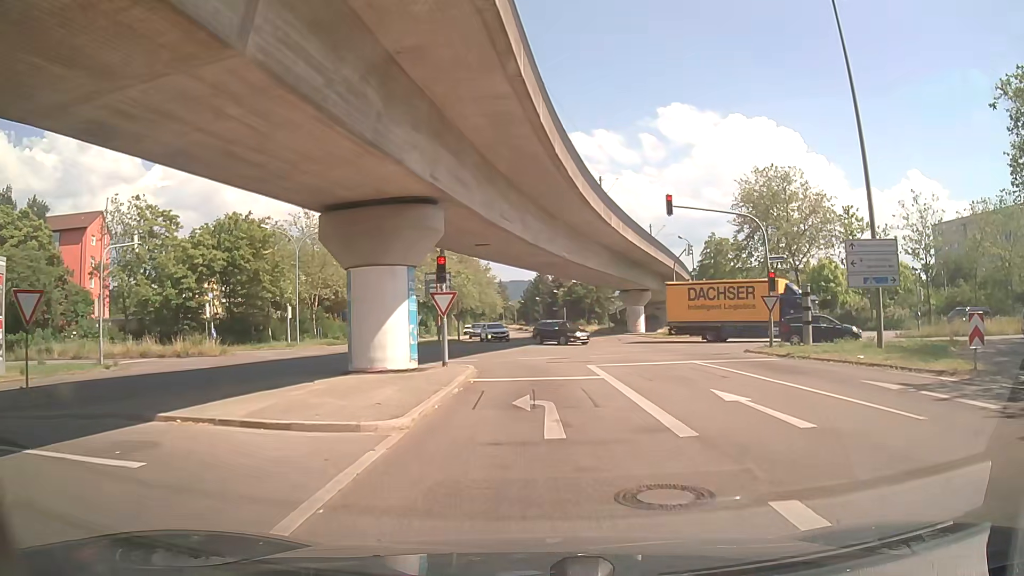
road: tertiary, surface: asphalt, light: Day
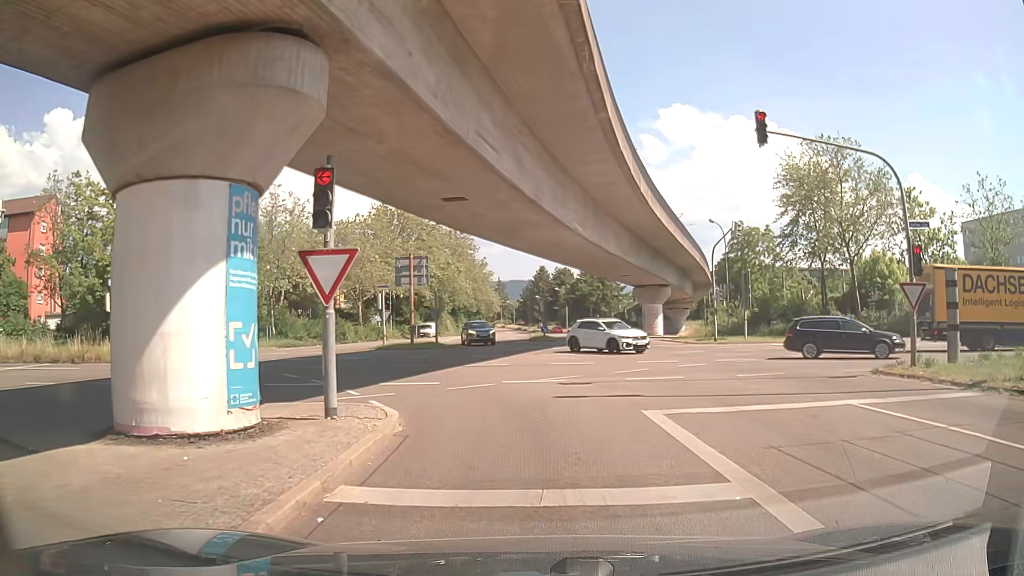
(-0.1, +10.9) m; -2°
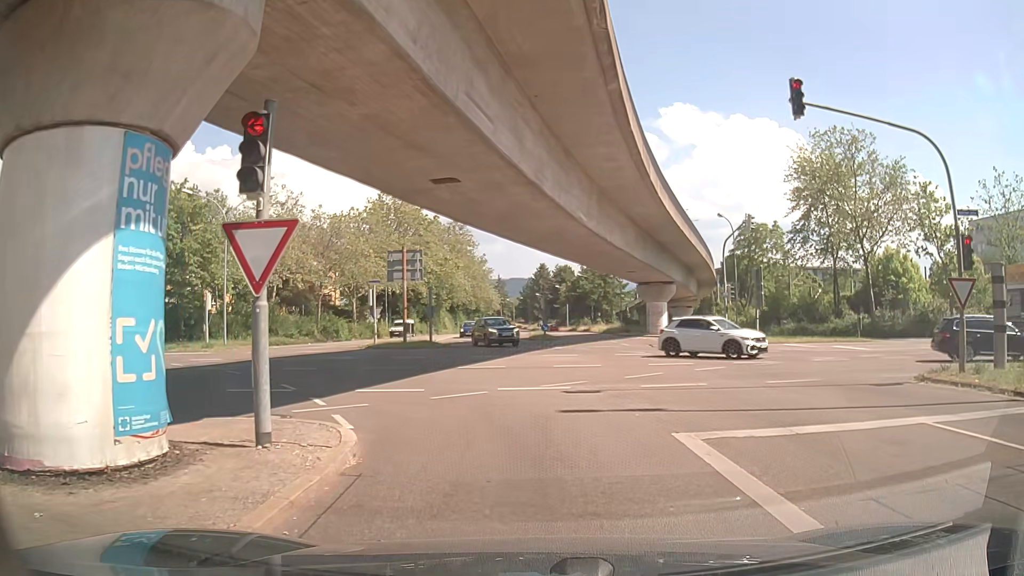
(0.0, +2.1) m; +2°
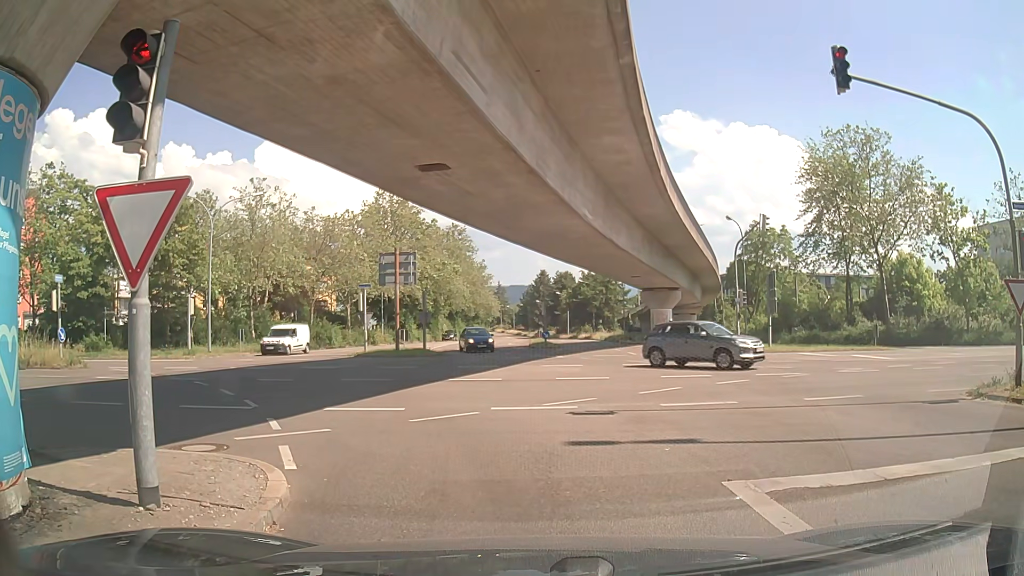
(0.0, +2.0) m; +1°
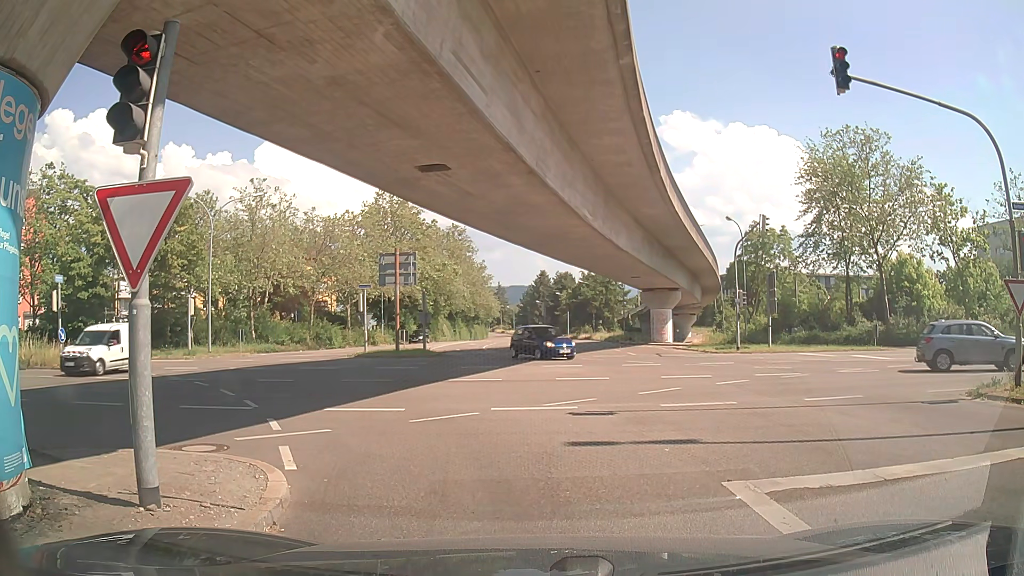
(0.0, +0.1) m; 0°
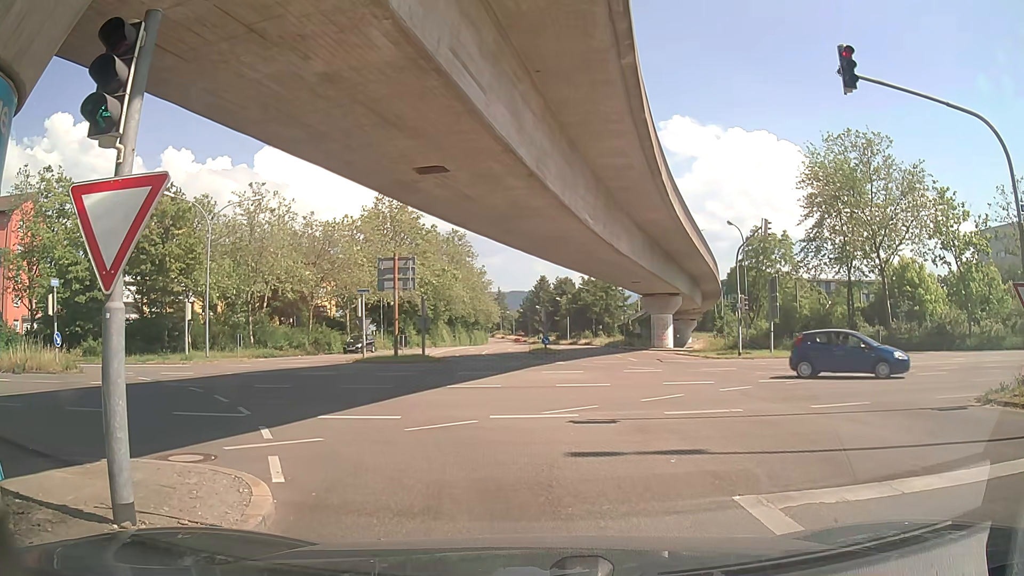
(0.0, +0.4) m; 0°
